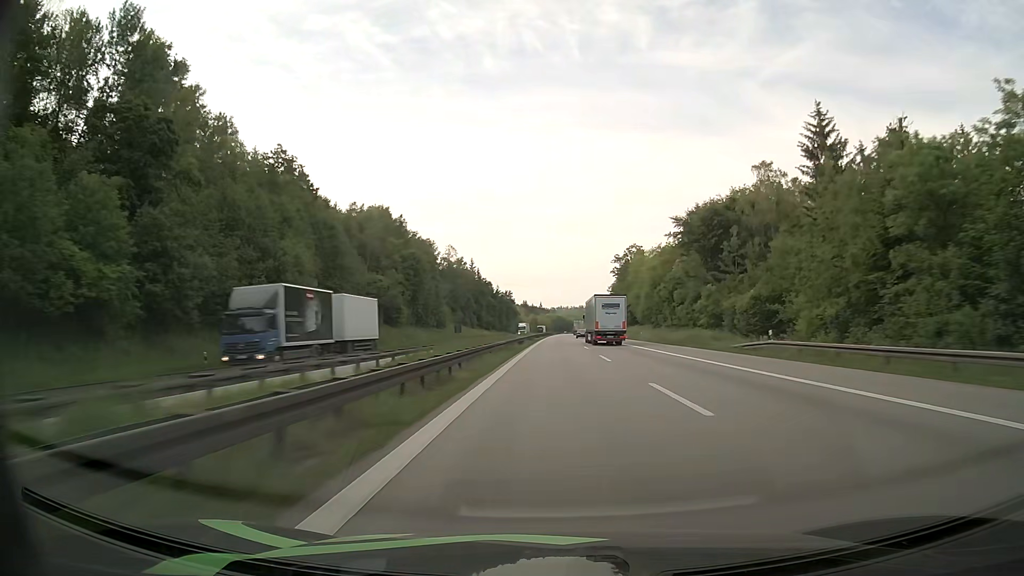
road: motorway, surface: asphalt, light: Day
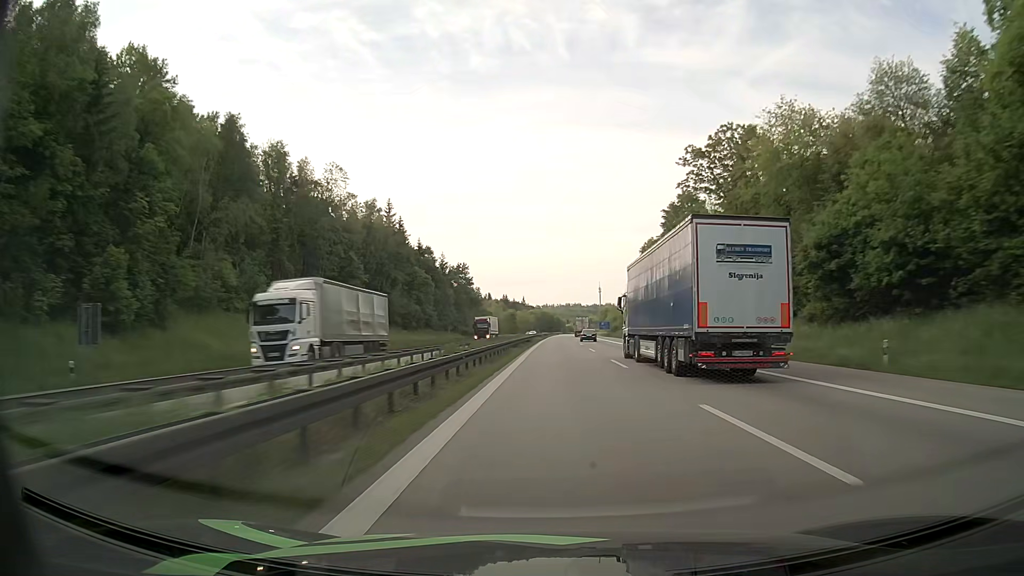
(+1.0, +112.5) m; +1°
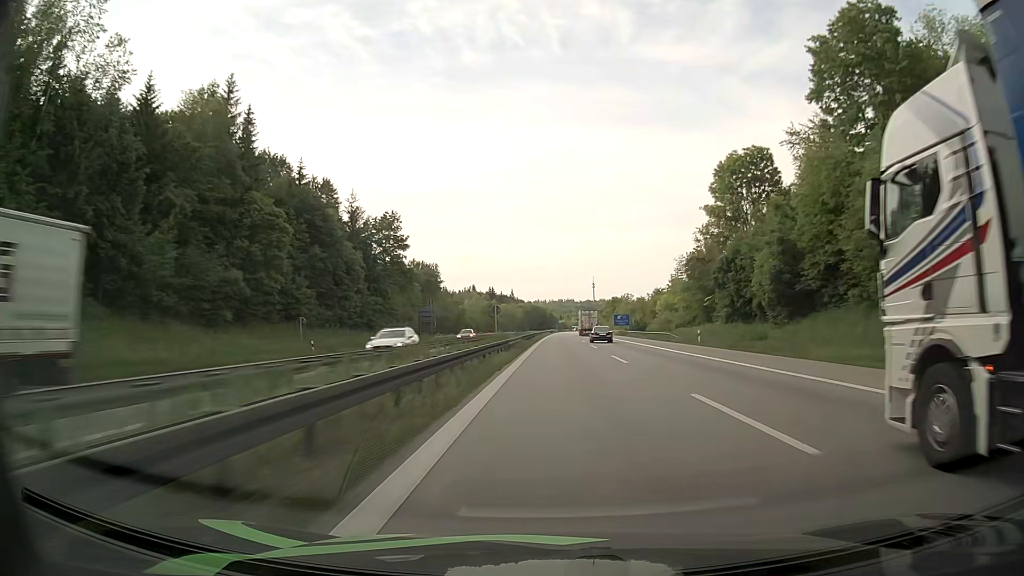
(+0.7, +70.3) m; +1°
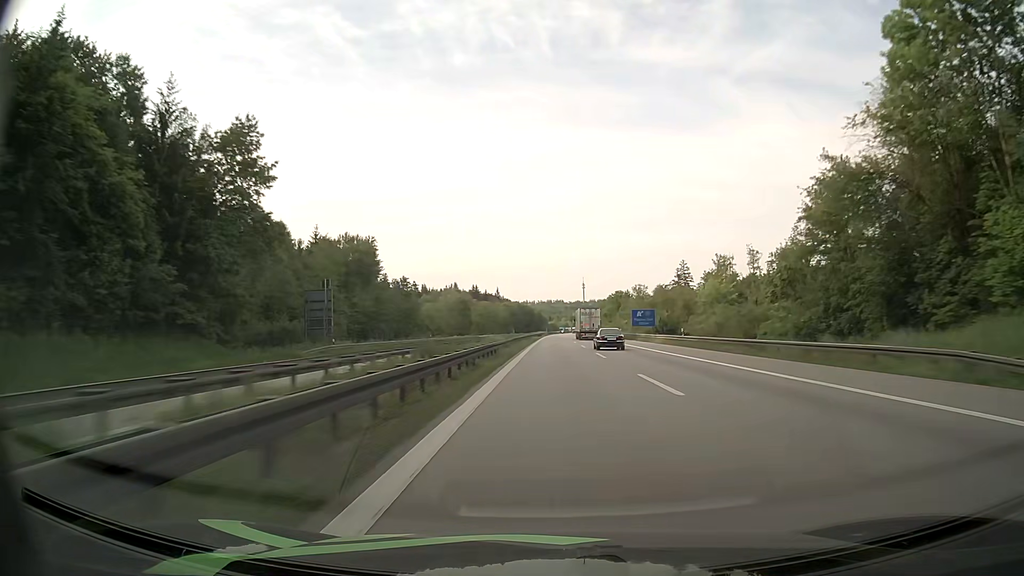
(+0.3, +47.0) m; +1°
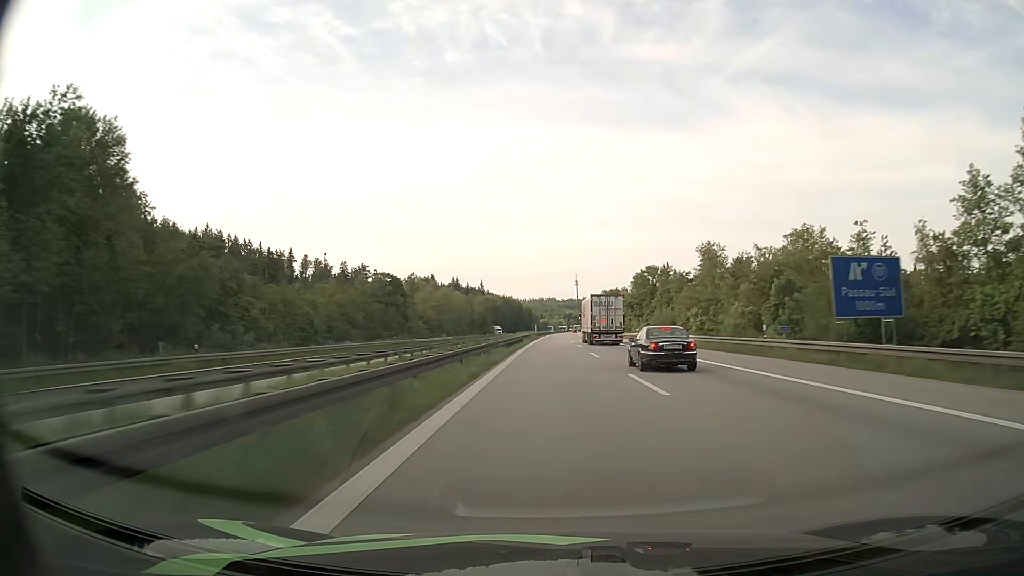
(+0.3, +71.7) m; +1°
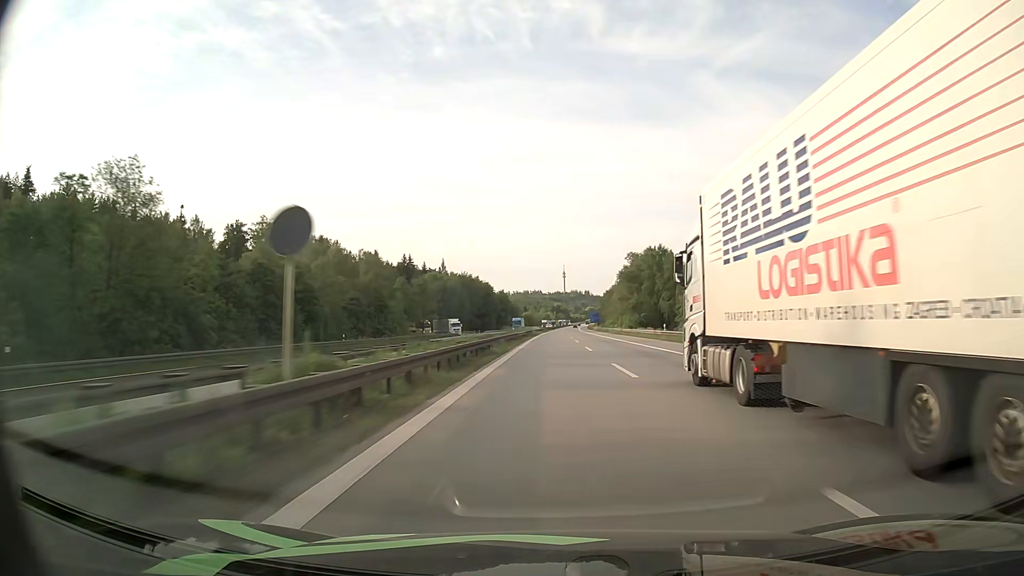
(+1.1, +122.0) m; +1°
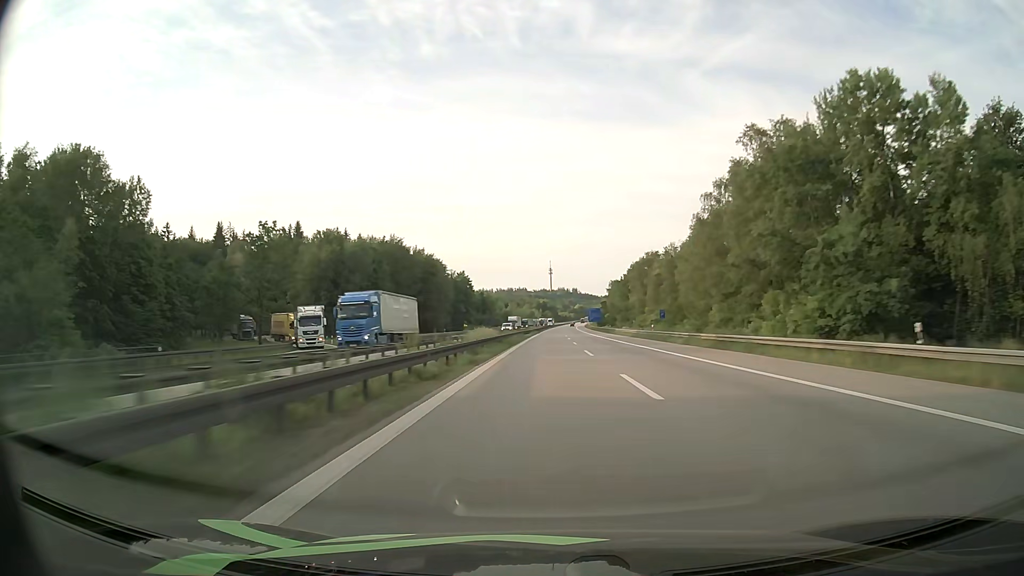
(+0.8, +94.7) m; +1°
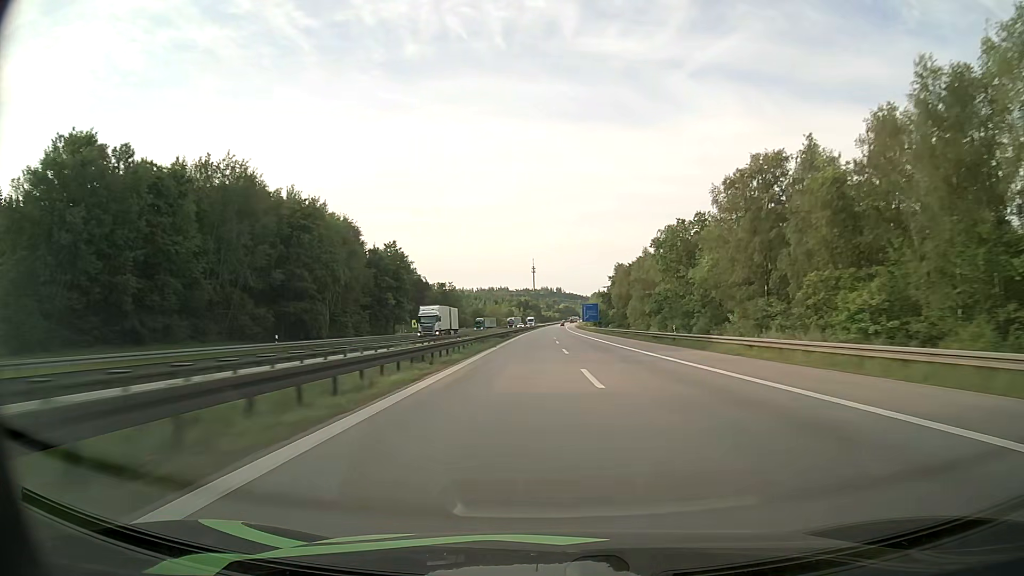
(+0.8, +69.2) m; +1°
(0, +10) (0, +20) (0, +30) (0, +40) (+1, +50) (+1, +60) (+1, +70) (+1, +80) (+2, +90) (+2, +100) m
